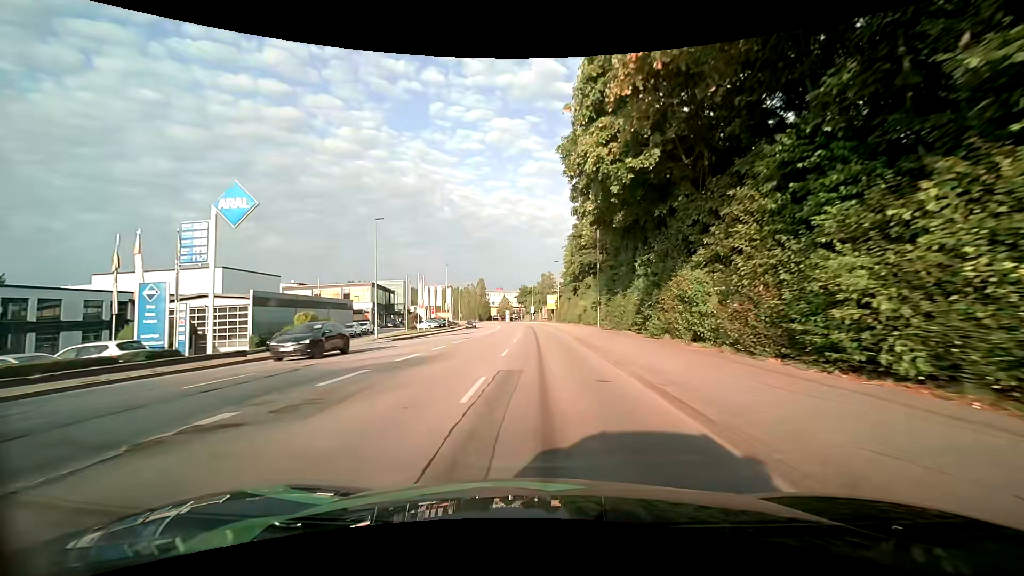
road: tertiary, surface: asphalt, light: Day
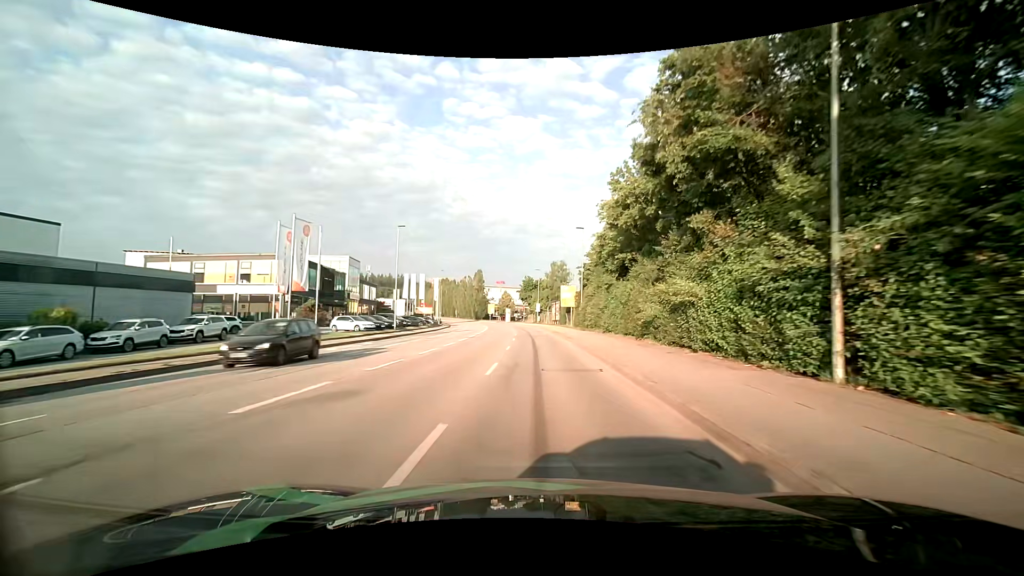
(-0.3, +32.6) m; -1°
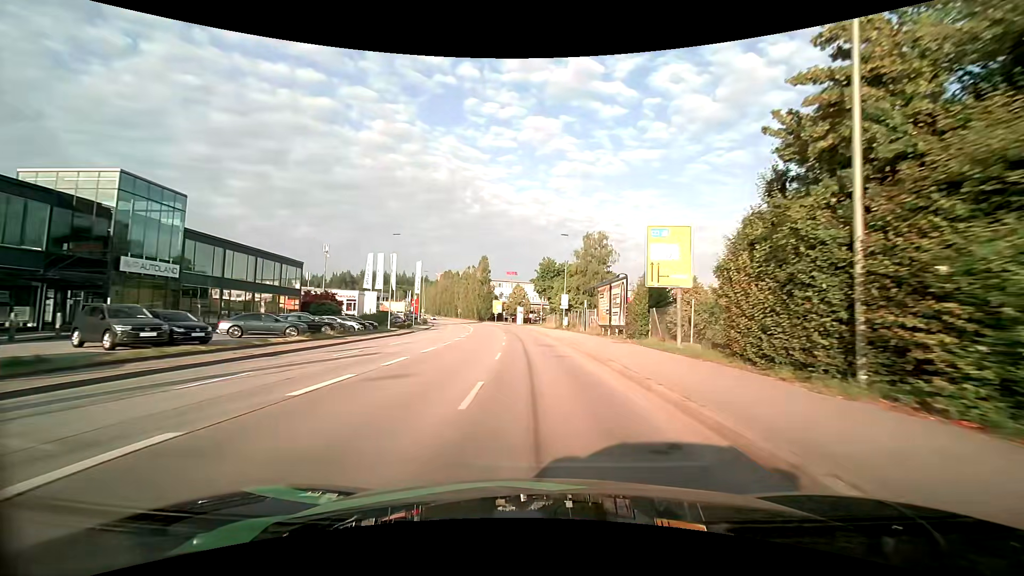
(-0.5, +40.7) m; -2°
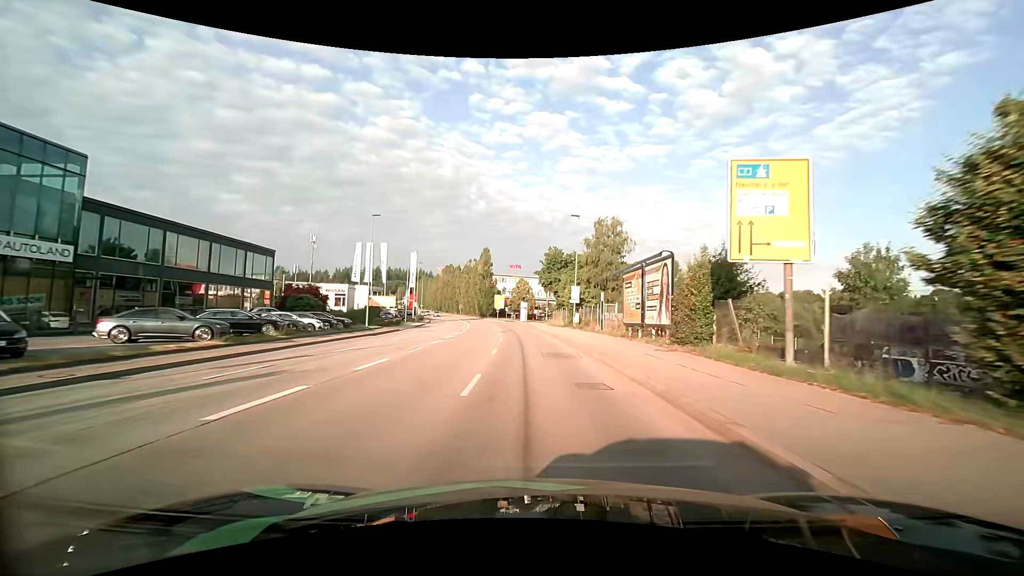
(0.0, +8.3) m; -1°
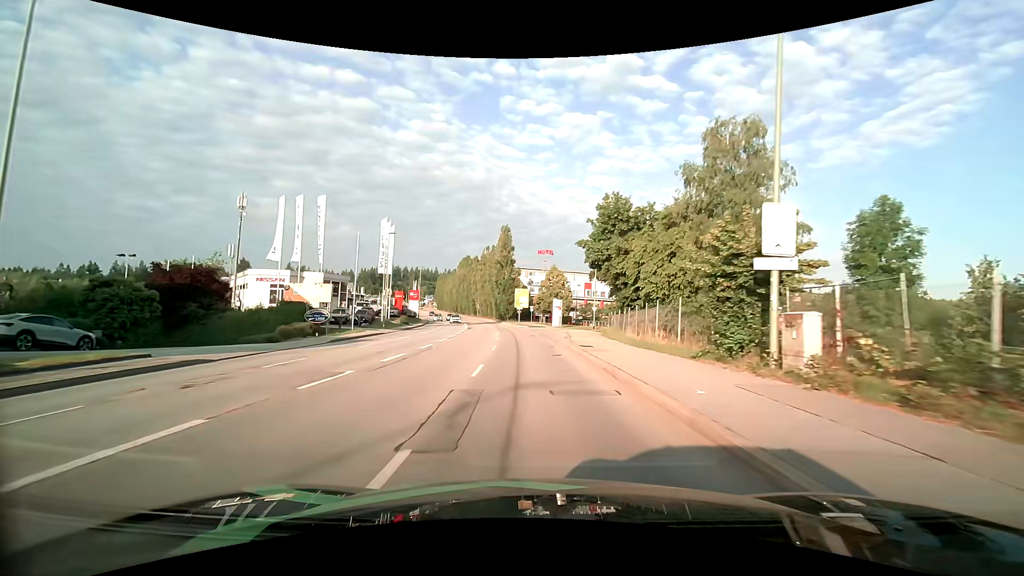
(-1.0, +33.3) m; -3°
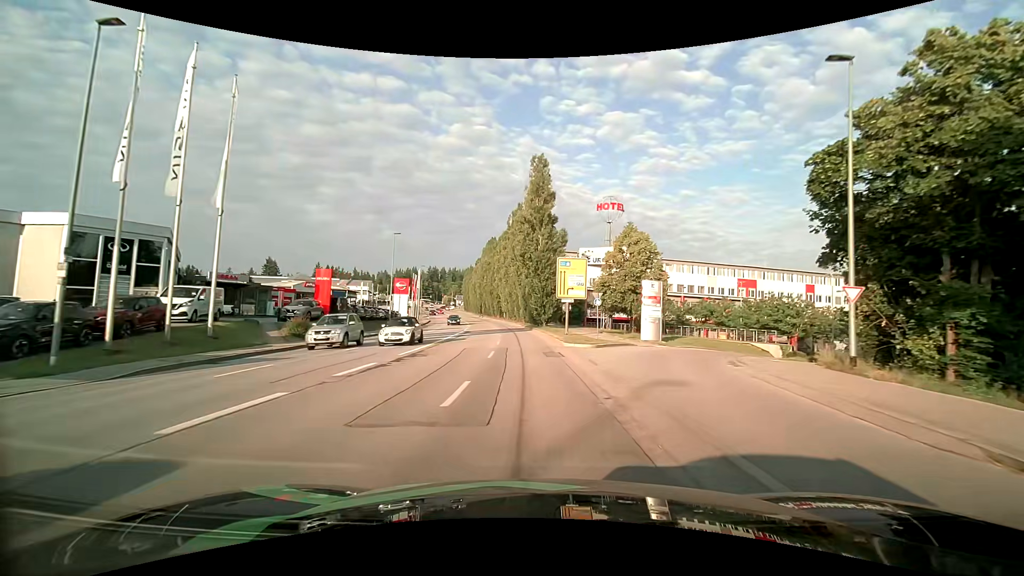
(-1.8, +40.6) m; -4°
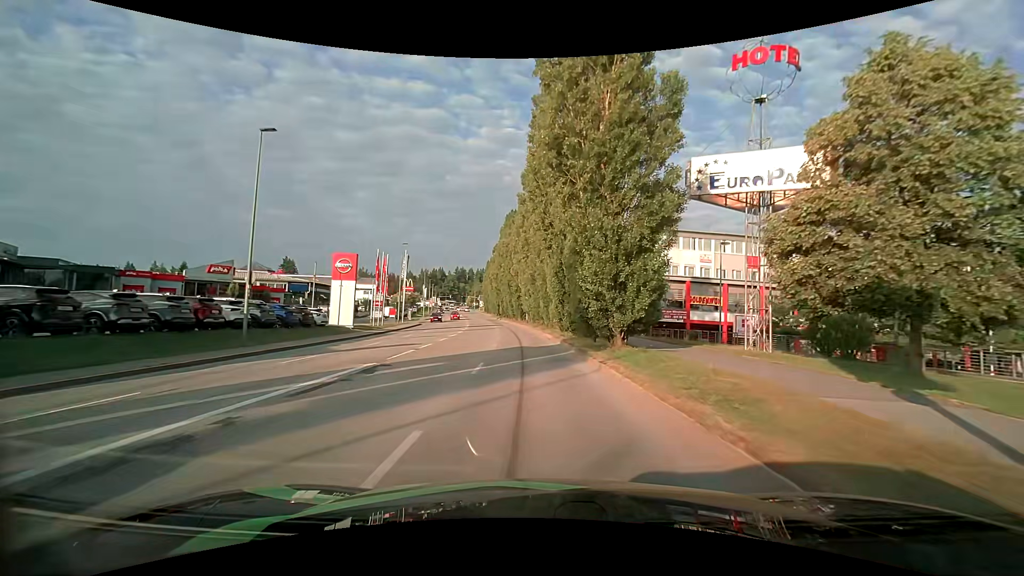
(-1.4, +31.8) m; -4°
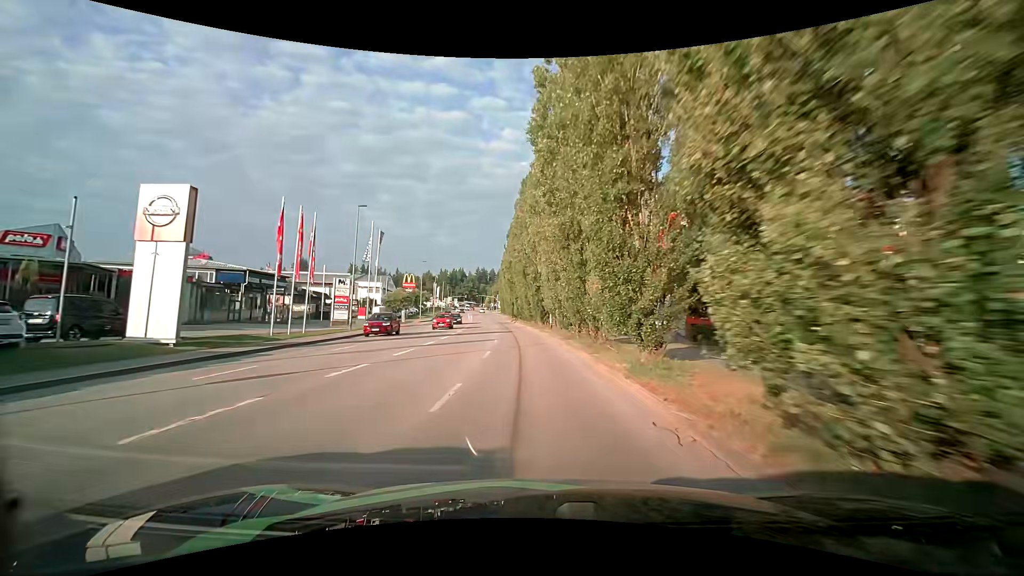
(-0.5, +23.1) m; -3°
(0, +10) (0, +20) (-1, +30) (-2, +40) (-3, +50) (-4, +60) (-5, +70) (-6, +80) (-7, +90) (-8, +100) m
